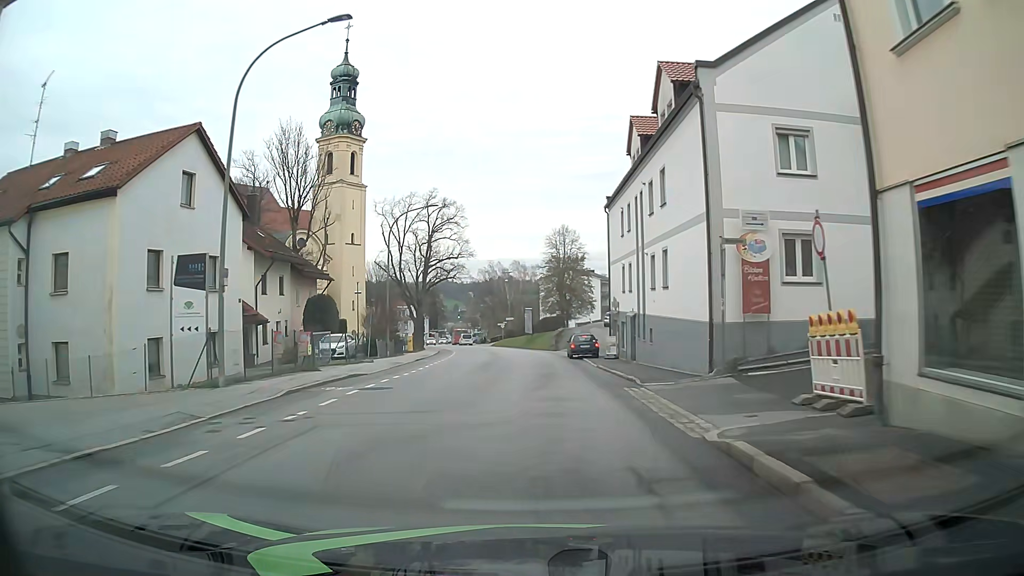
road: tertiary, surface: asphalt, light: Day
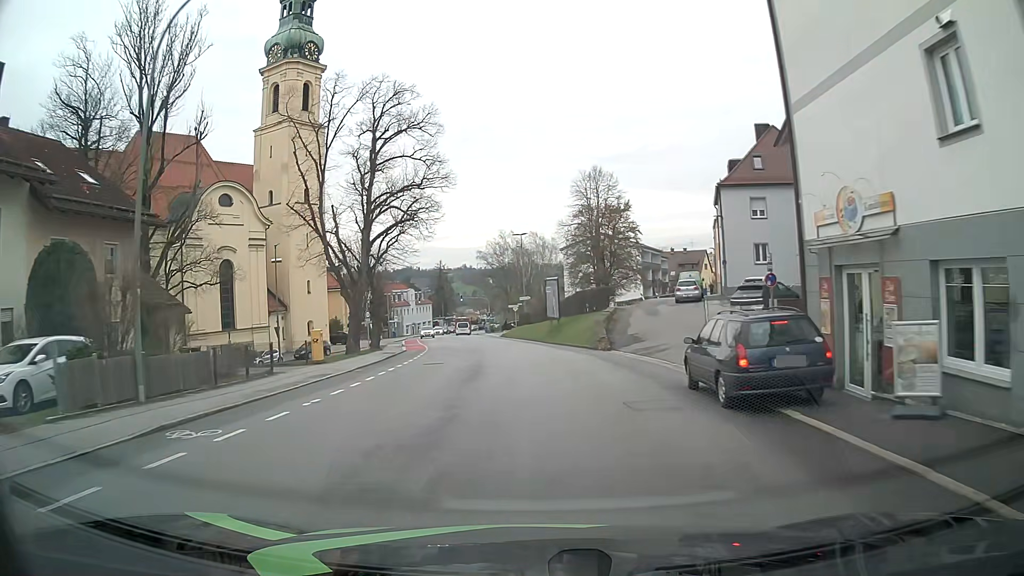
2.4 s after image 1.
(-0.6, +27.9) m; -3°
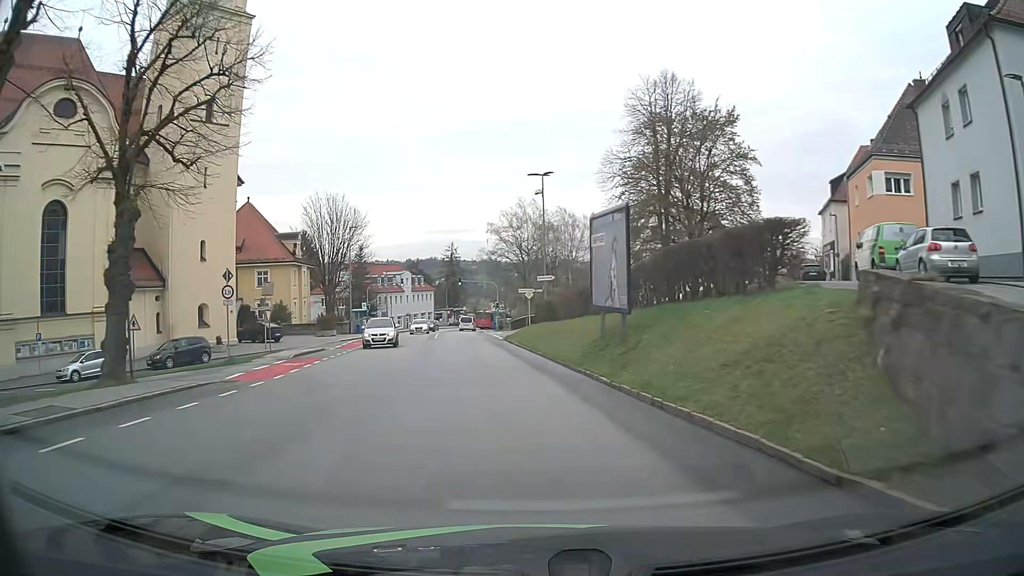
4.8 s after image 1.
(+0.3, +28.4) m; -2°
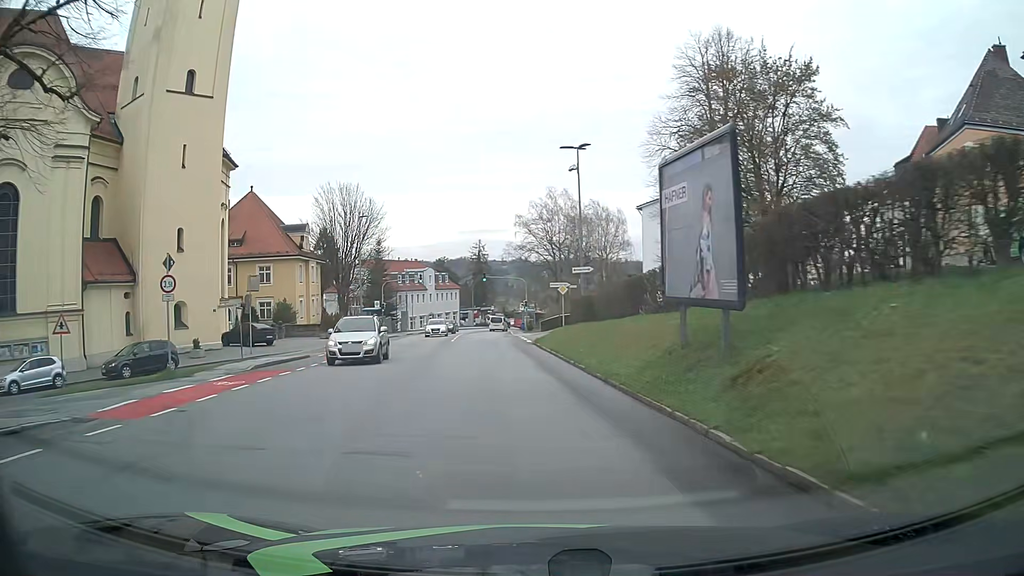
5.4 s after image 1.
(-0.1, +7.2) m; -2°
